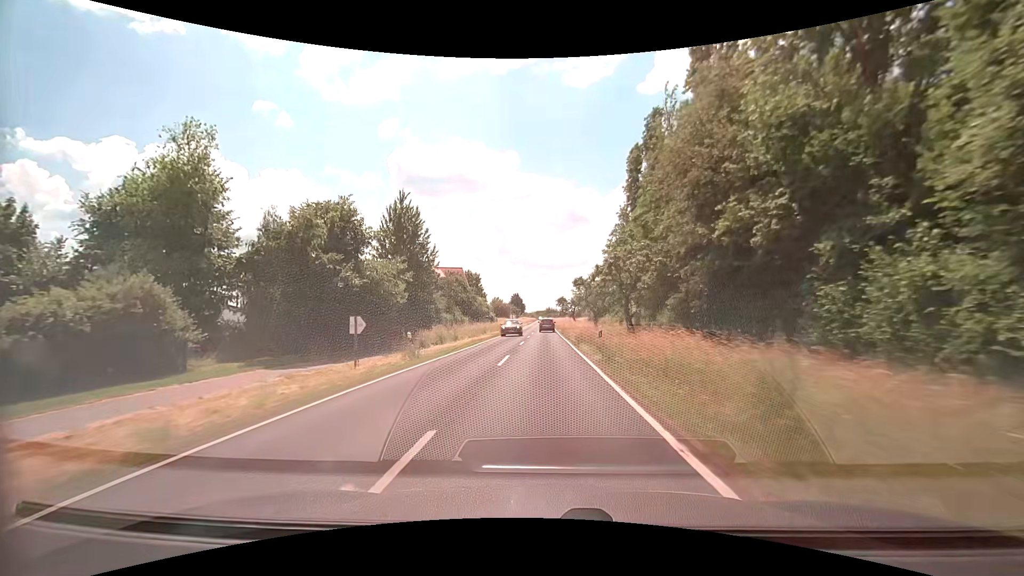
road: secondary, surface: asphalt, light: Day
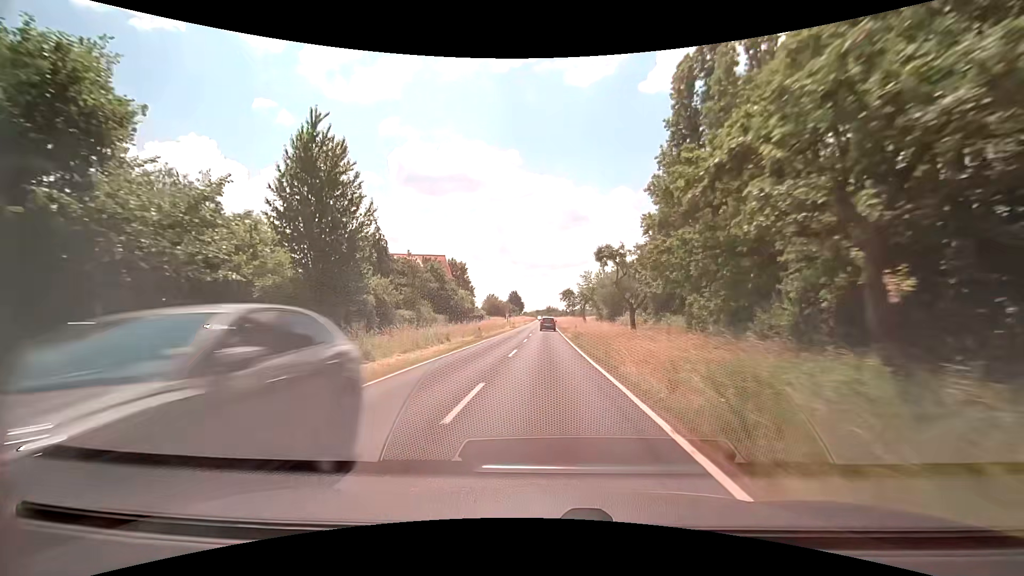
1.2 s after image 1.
(0.0, +21.5) m; 0°
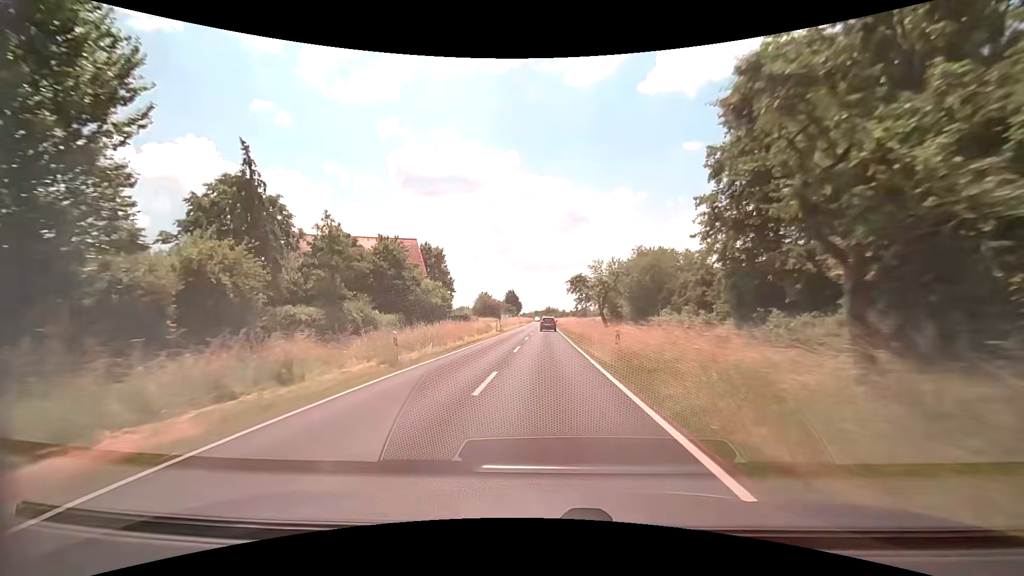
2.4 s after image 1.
(+0.1, +21.6) m; 0°
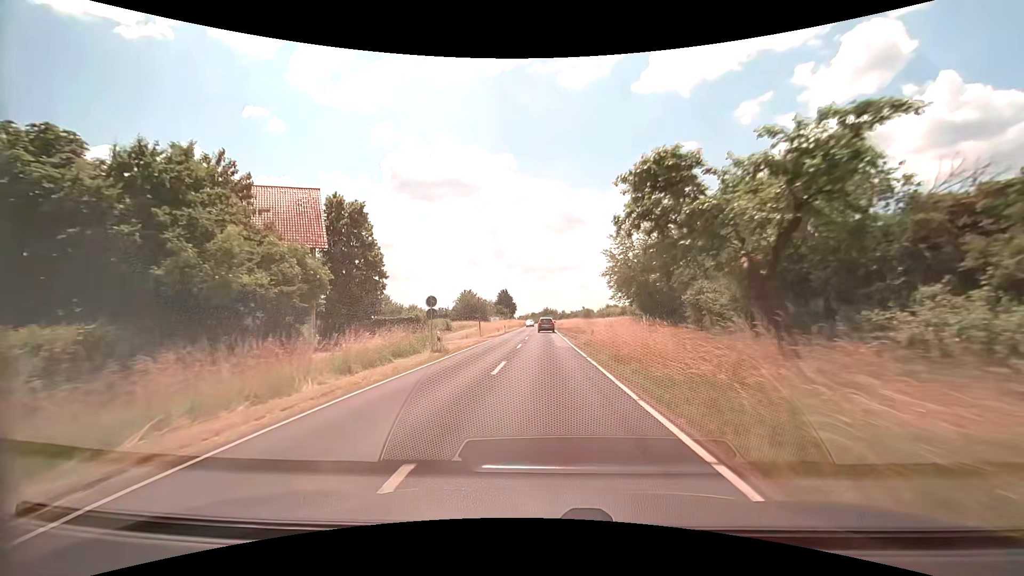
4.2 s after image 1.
(+0.3, +32.5) m; +1°
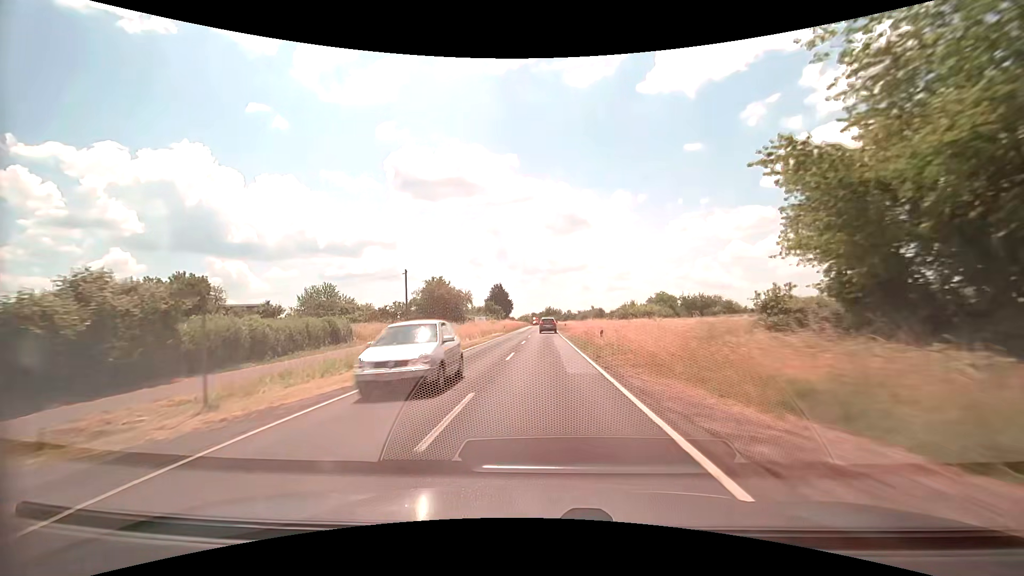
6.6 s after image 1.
(0.0, +43.3) m; 0°
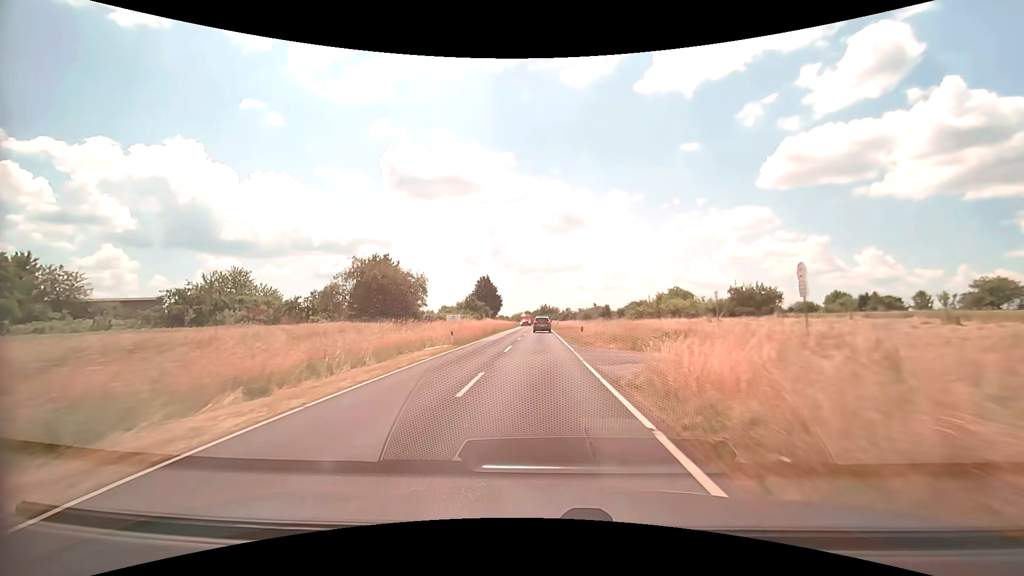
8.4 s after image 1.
(+0.1, +32.4) m; 0°
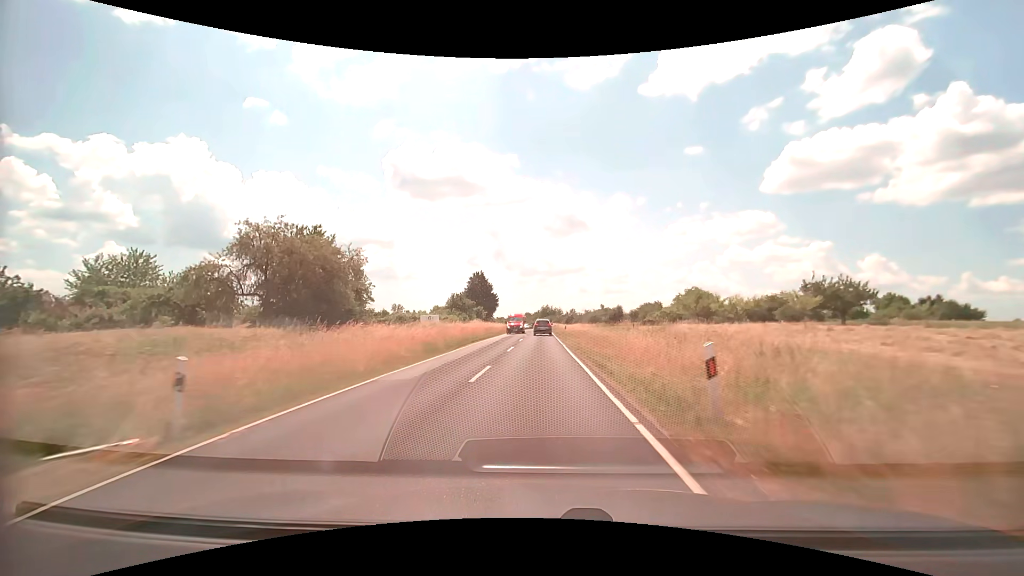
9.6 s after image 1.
(0.0, +21.6) m; 0°
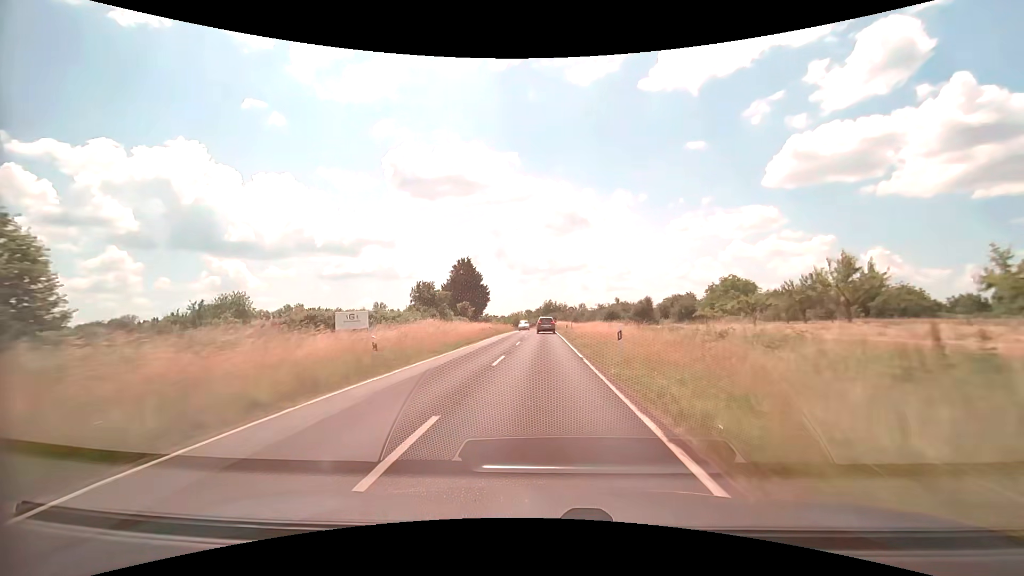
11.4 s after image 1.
(-0.1, +32.3) m; 0°
(0, +10) (0, +20) (0, +30) (0, +40) (0, +50) (0, +60) (0, +70) (0, +80) (0, +90) (-1, +100) m
